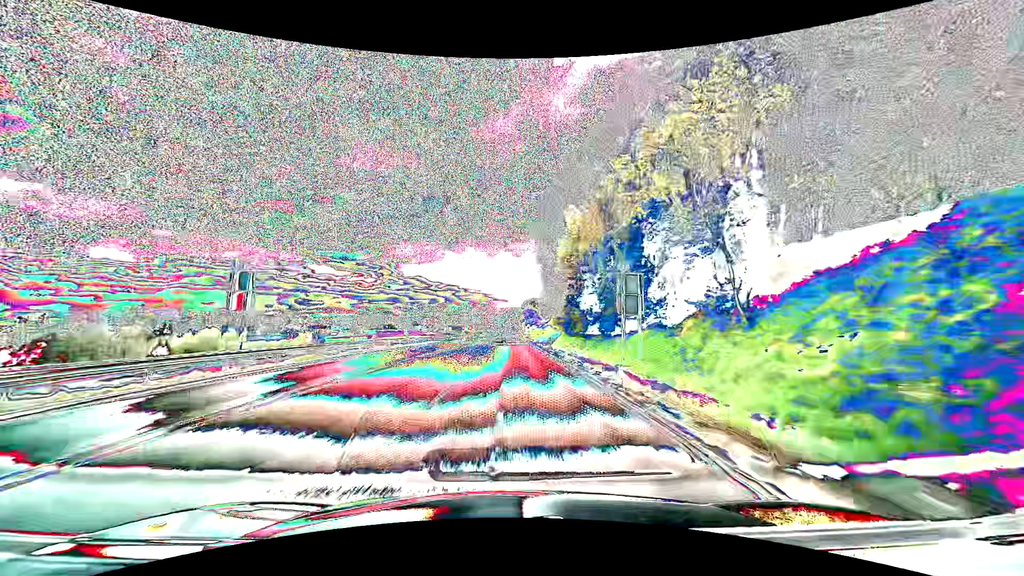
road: primary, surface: asphalt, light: Day
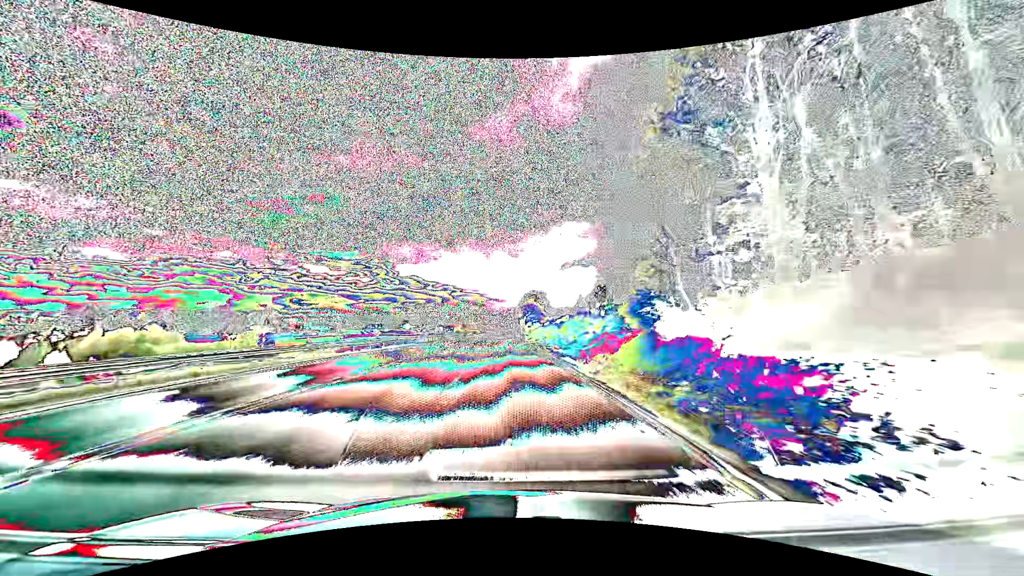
(0.0, +45.7) m; 0°
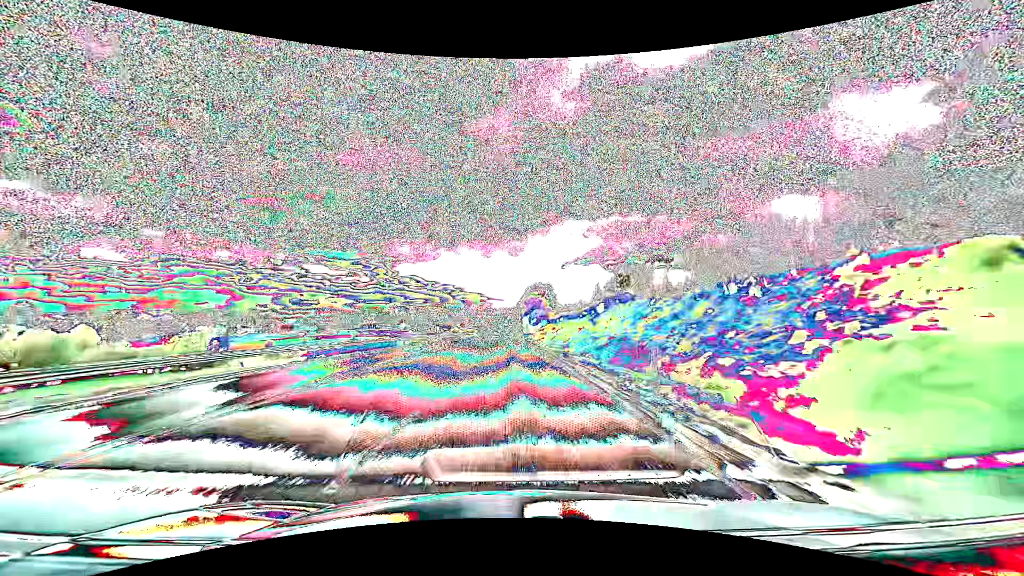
(+0.2, +30.9) m; 0°
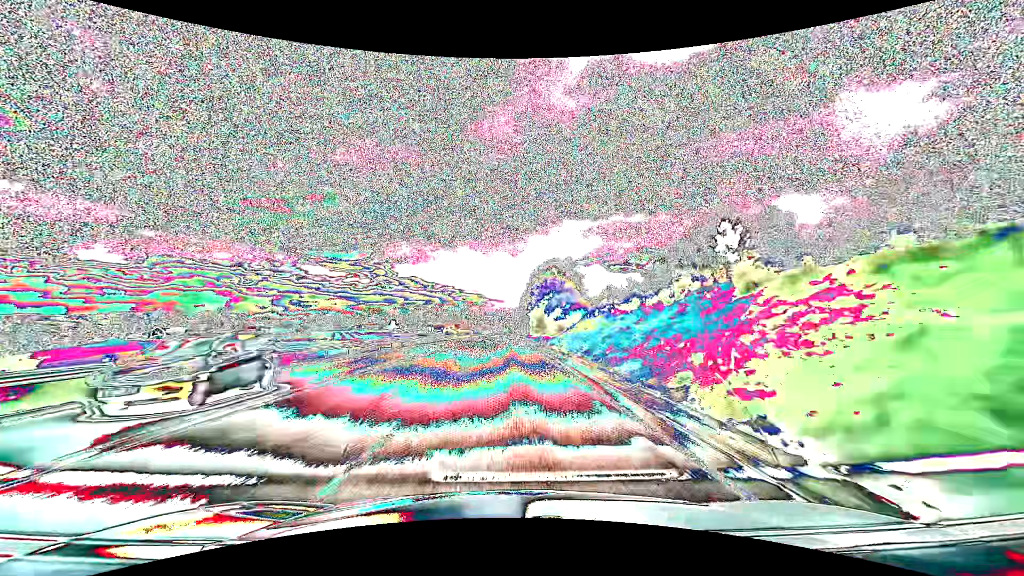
(-0.2, +62.5) m; 0°
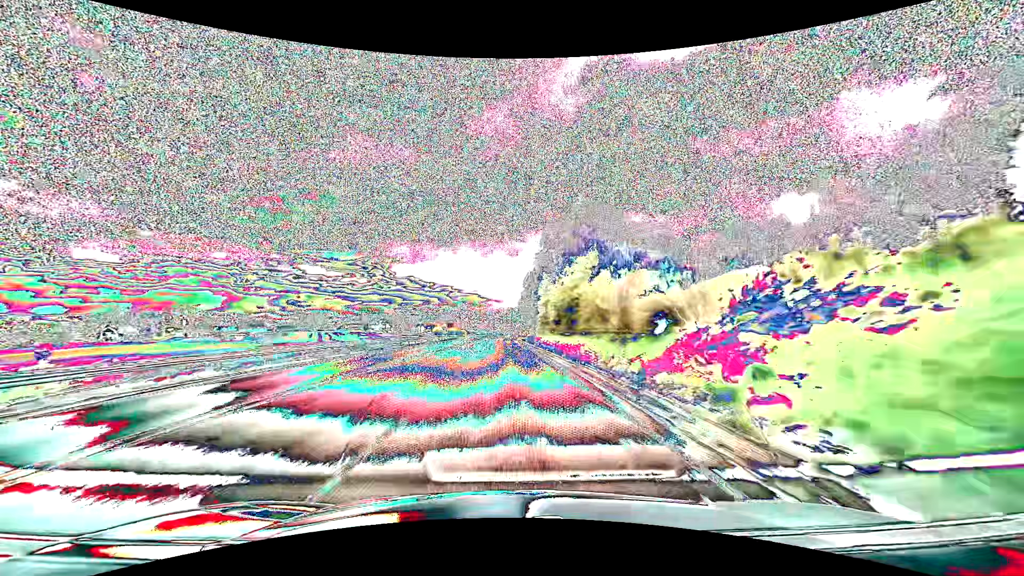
(+0.1, +47.2) m; 0°
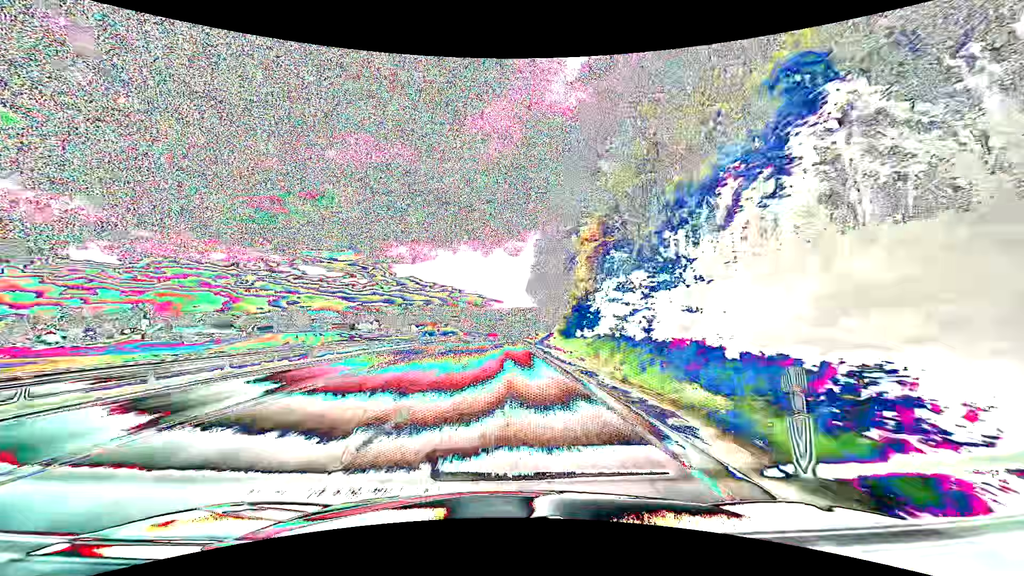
(0.0, +47.6) m; 0°
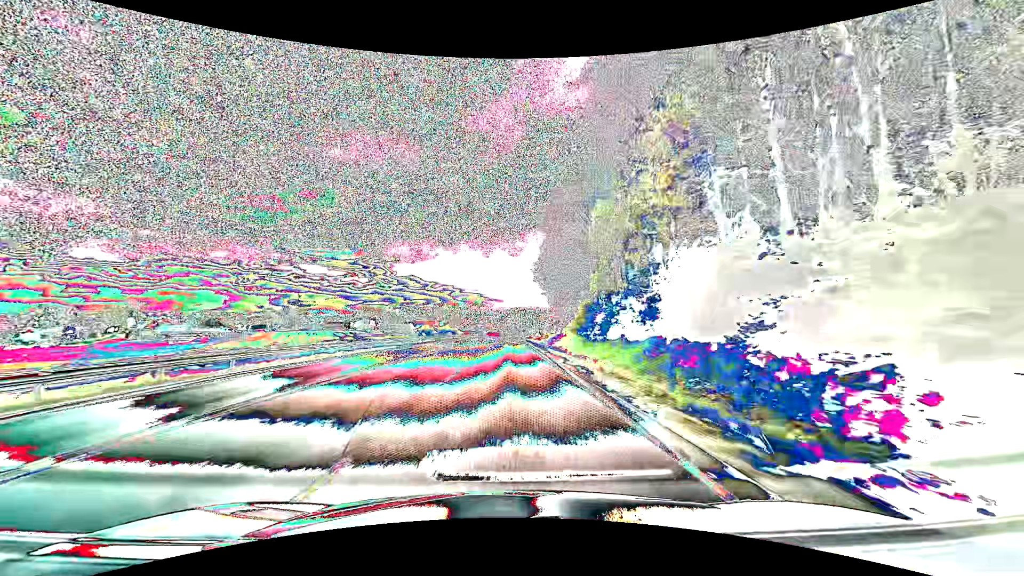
(0.0, +15.5) m; 0°
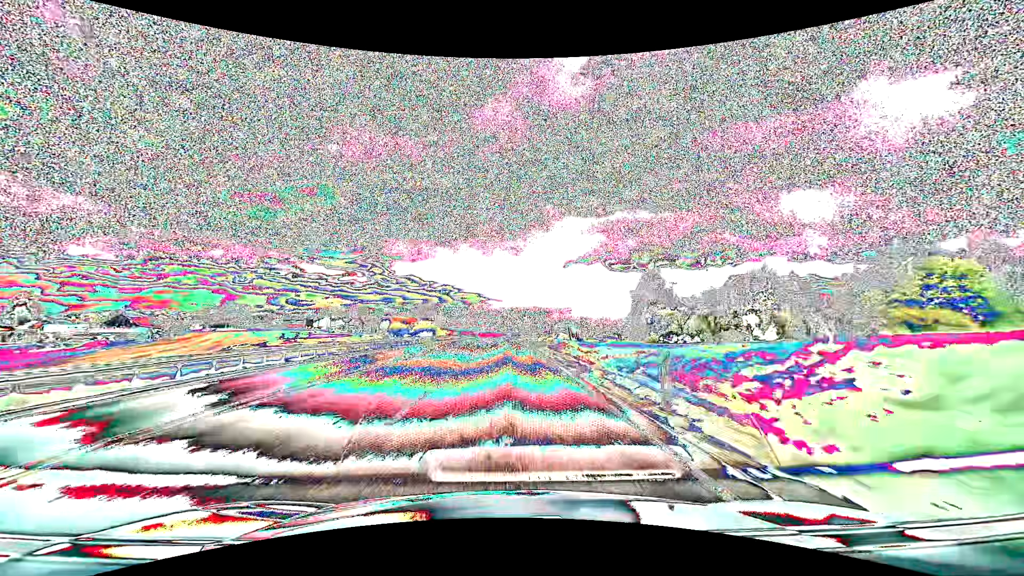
(-0.1, +79.0) m; 0°
(0, +10) (0, +20) (0, +30) (0, +40) (0, +50) (0, +60) (0, +70) (0, +80) (0, +90) (0, +100) m
